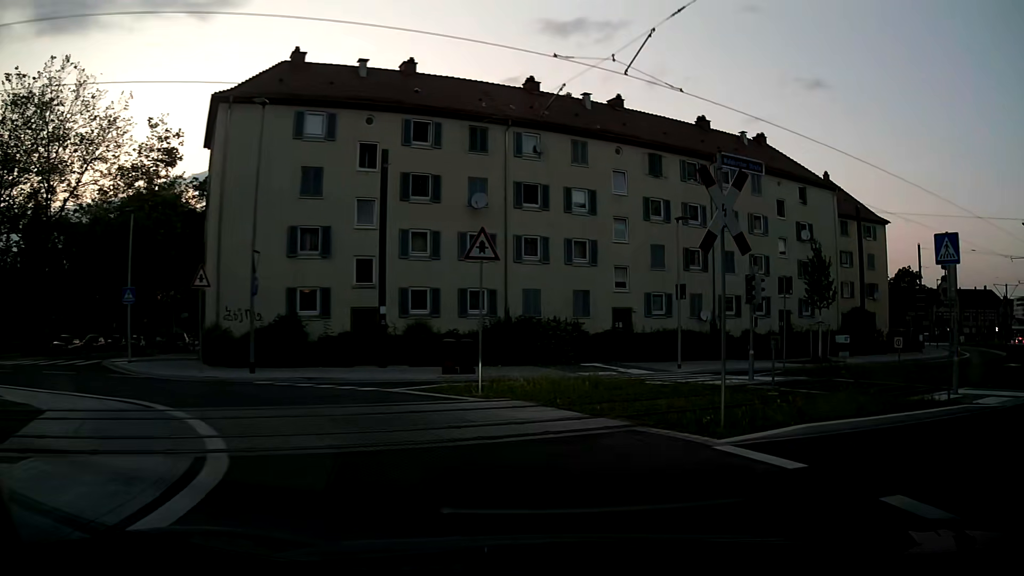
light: Sunrise
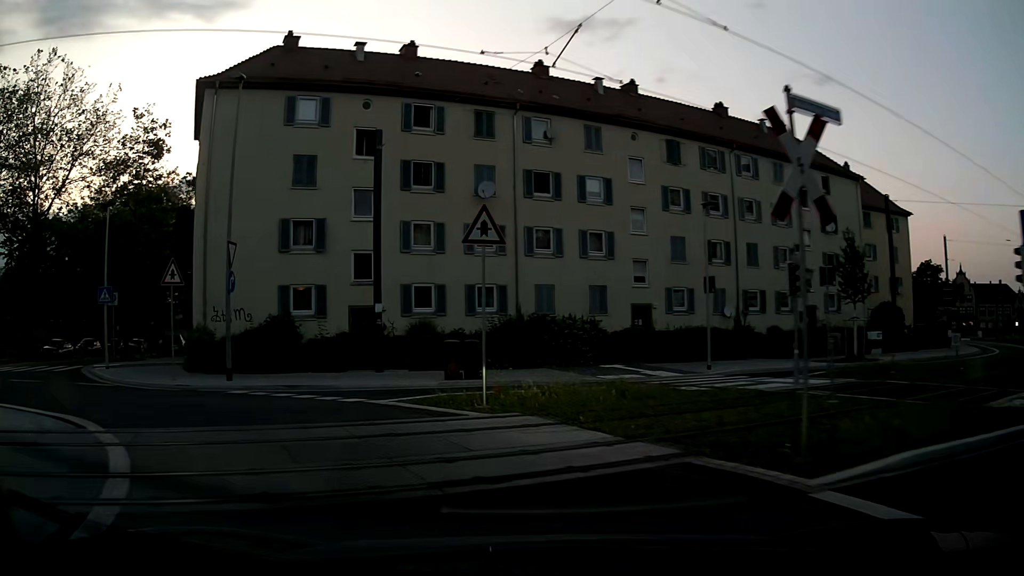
(0.0, +2.6) m; -2°
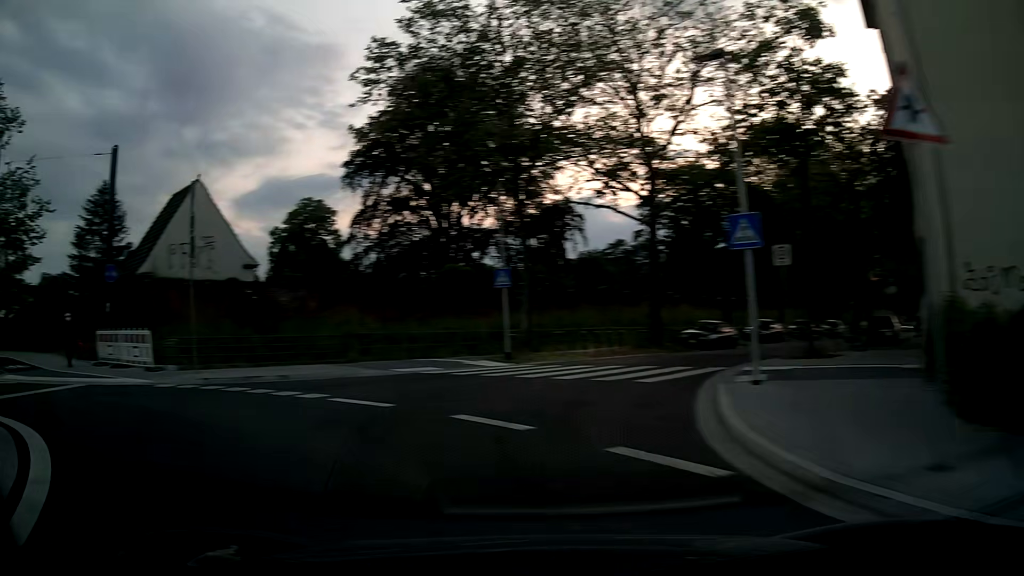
(-6.1, +12.2) m; -61°
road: secondary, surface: asphalt
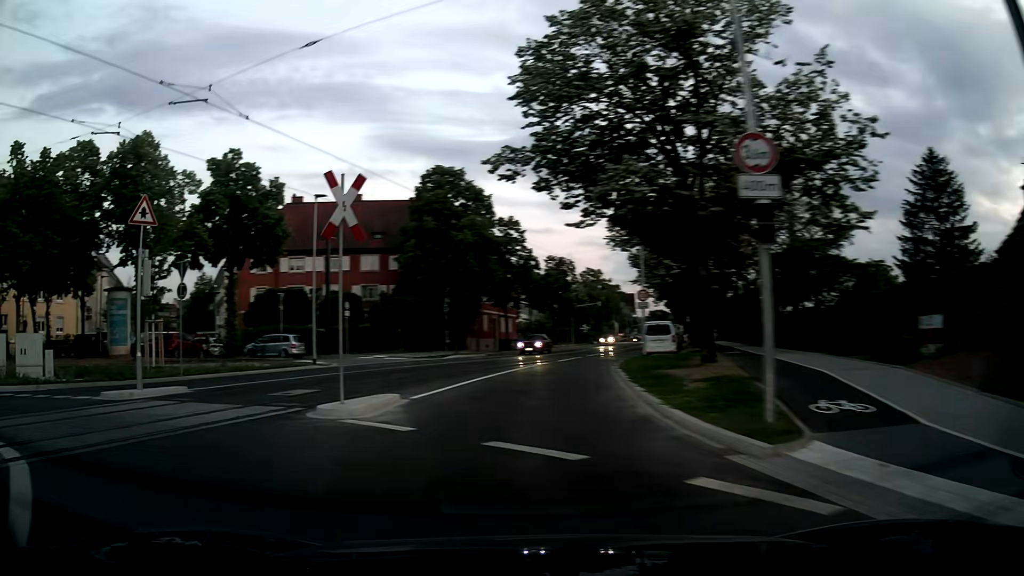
(-8.8, +11.2) m; -72°
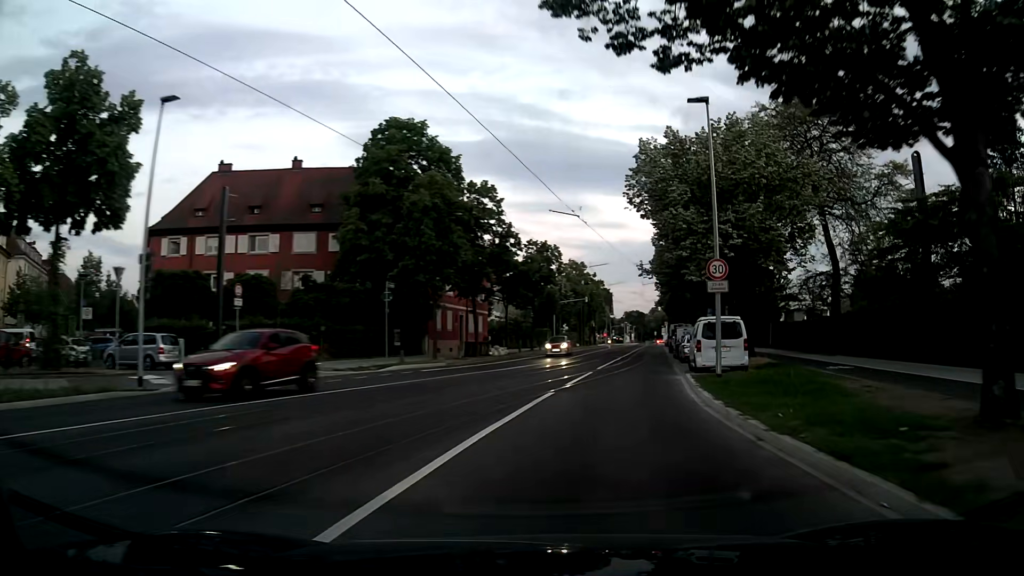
(-0.1, +15.0) m; +4°
(+1, +10) (+2, +20) (+4, +30) (+6, +40) (+7, +49) (+9, +59) (+11, +69) (+13, +79) (+14, +89) (+16, +99) m
